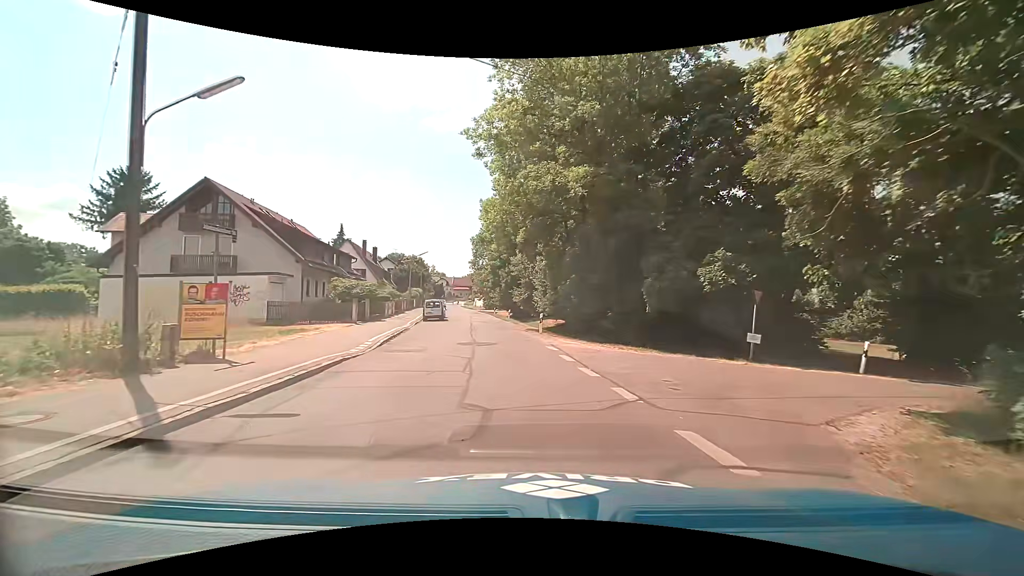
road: tertiary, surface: asphalt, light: Day
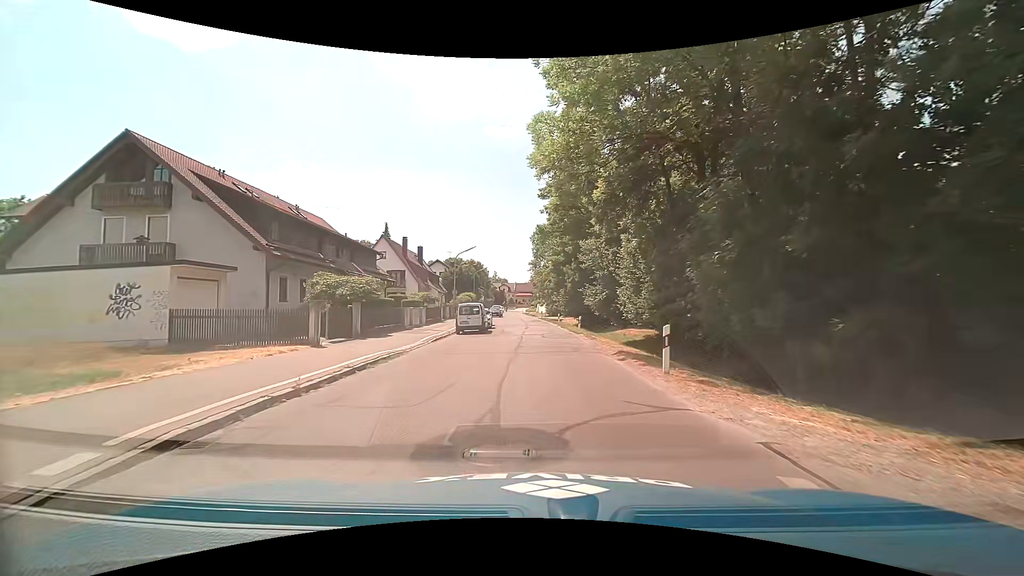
(-0.9, +13.2) m; -7°
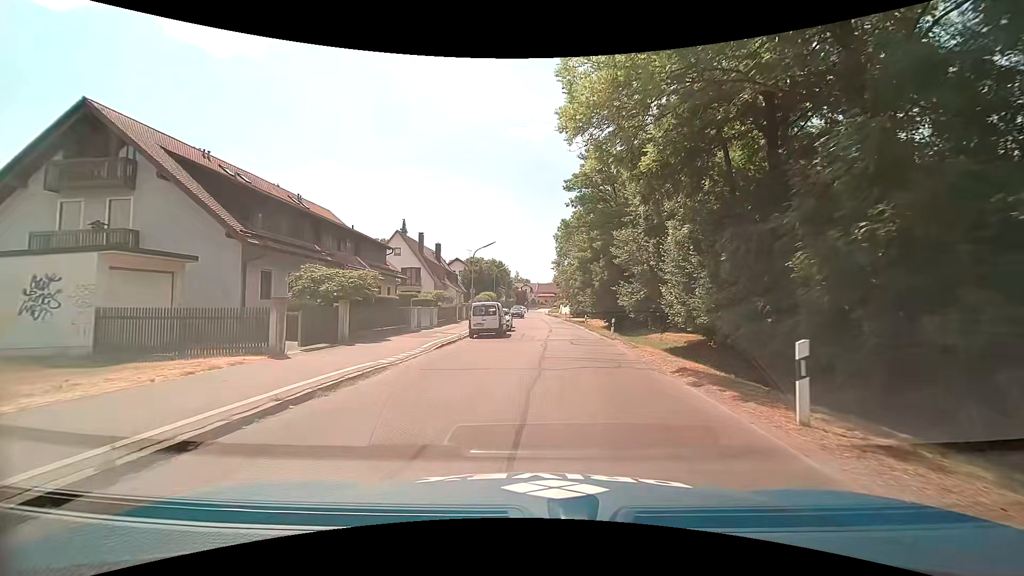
(-0.2, +4.1) m; -3°
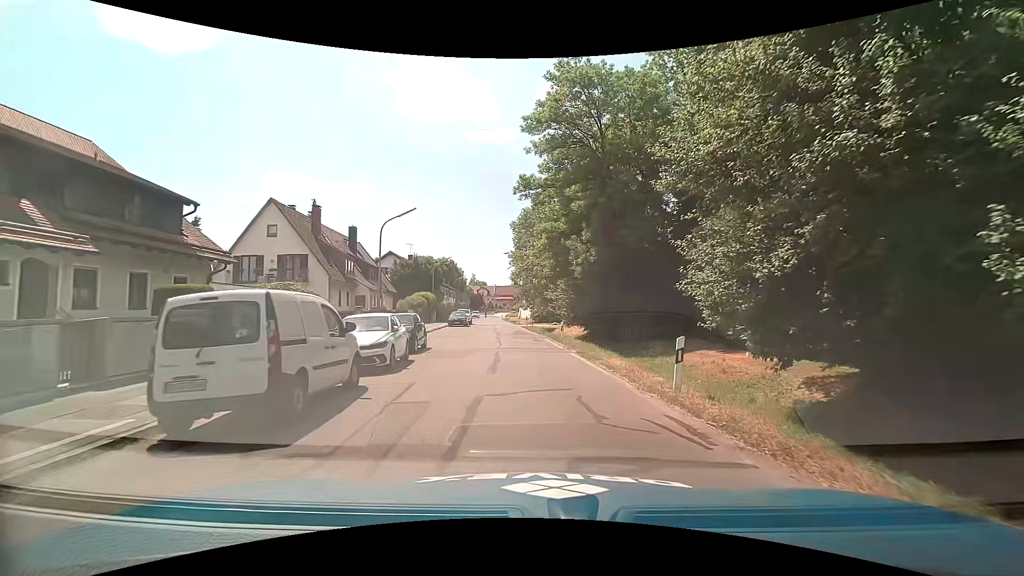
(+0.8, +18.8) m; +5°
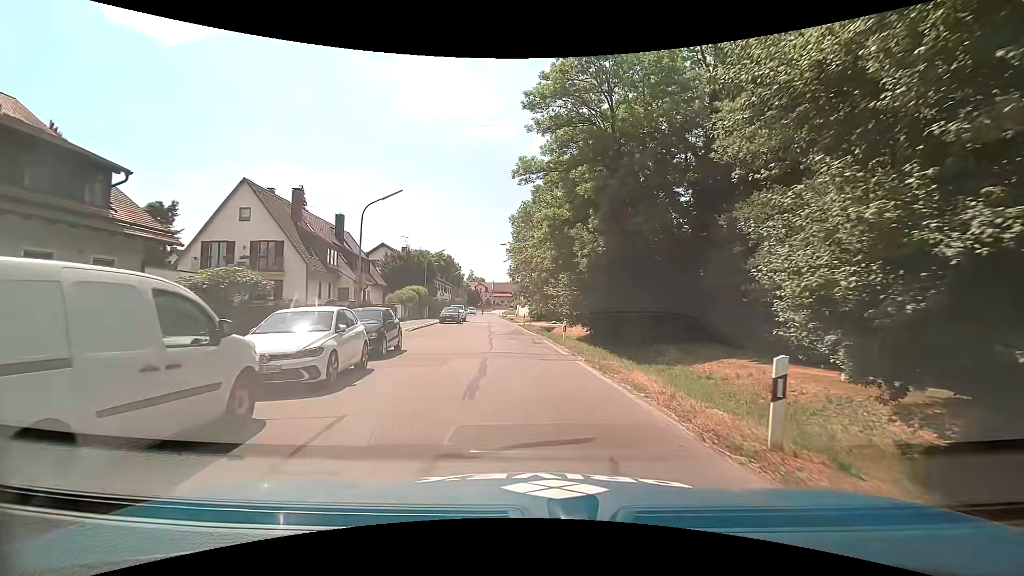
(-0.1, +3.6) m; +1°
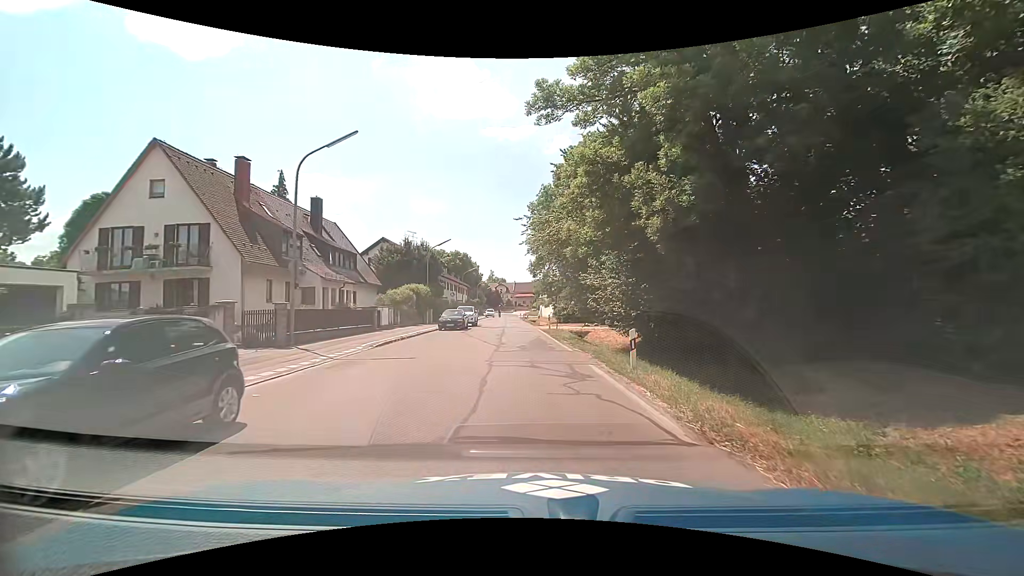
(-0.4, +10.6) m; -4°
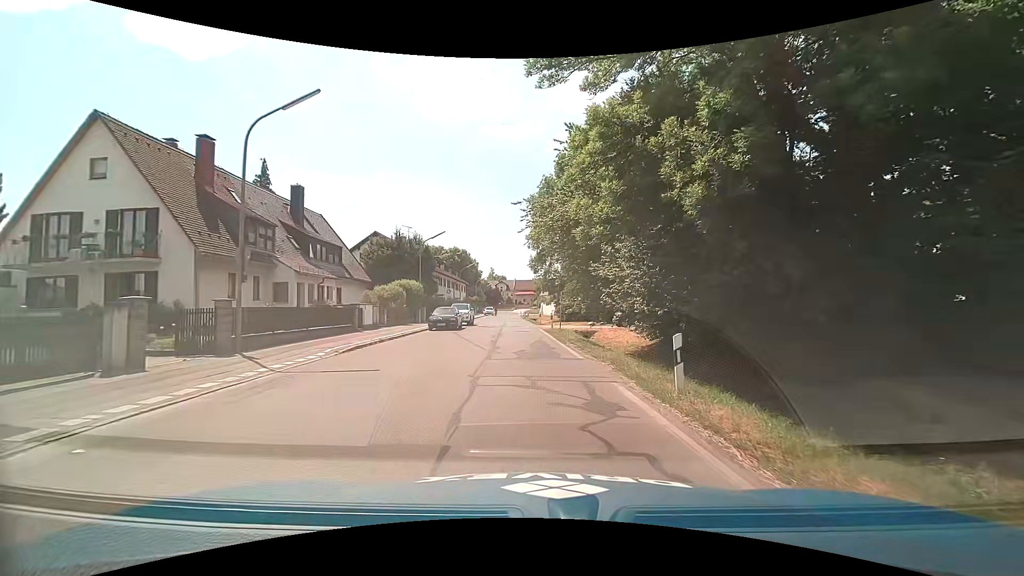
(0.0, +3.5) m; 0°
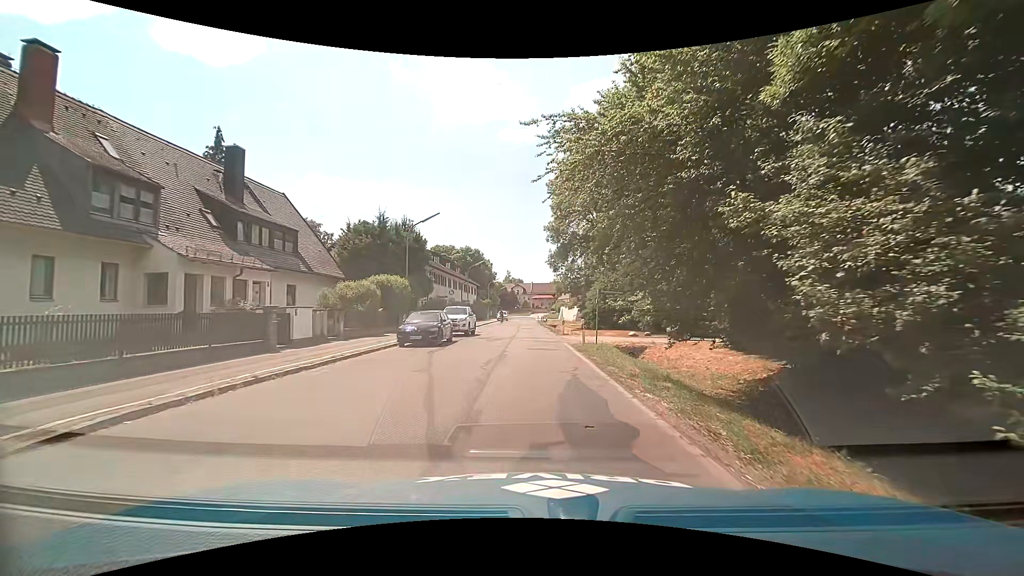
(-0.2, +10.6) m; -3°
(0, +10) (0, +20) (0, +30) (0, +40) (0, +50) (0, +60) (0, +70) (0, +80) (0, +90) (0, +100) m
